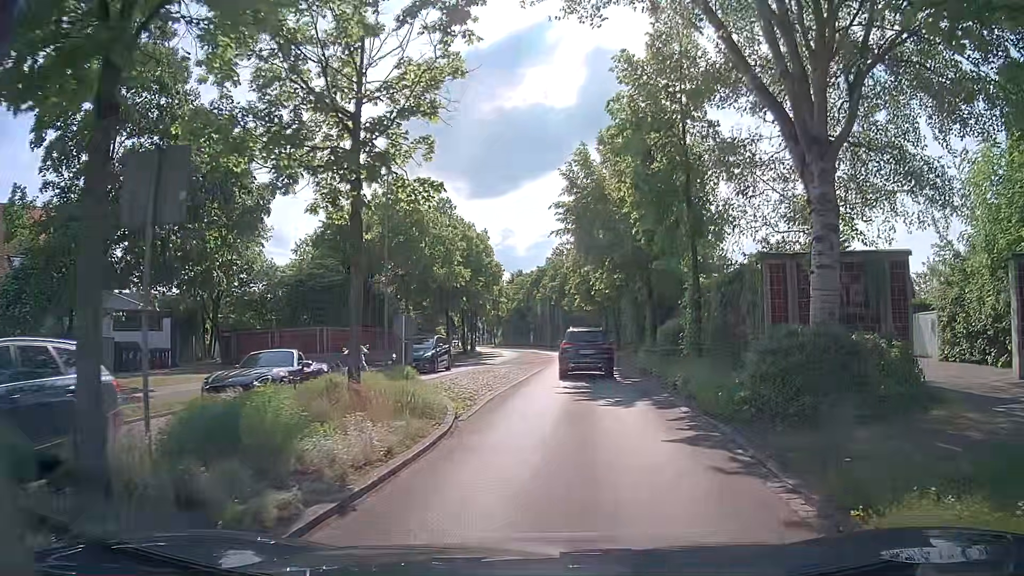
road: tertiary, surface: asphalt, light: Day
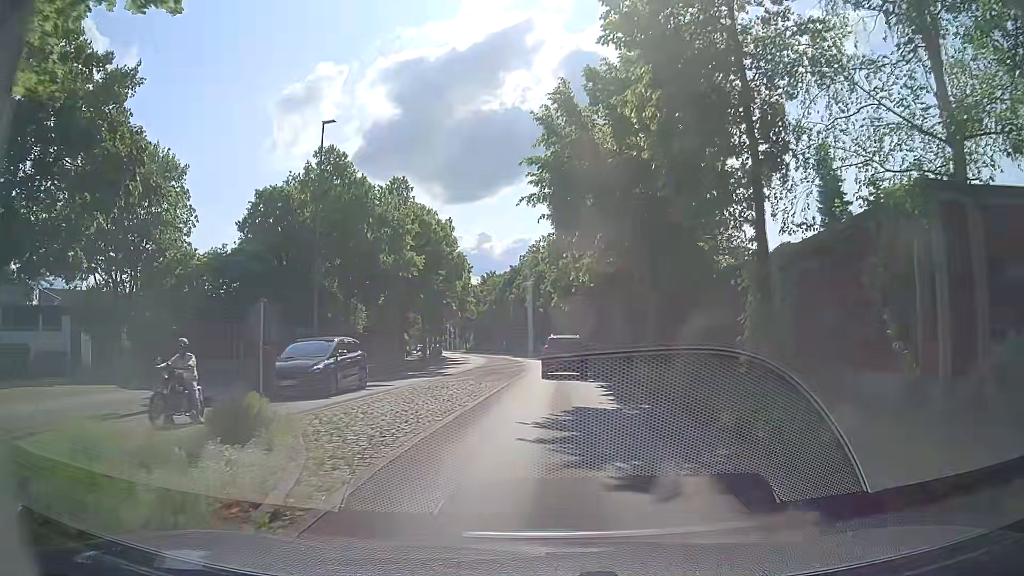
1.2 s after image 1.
(+0.1, +7.4) m; +1°
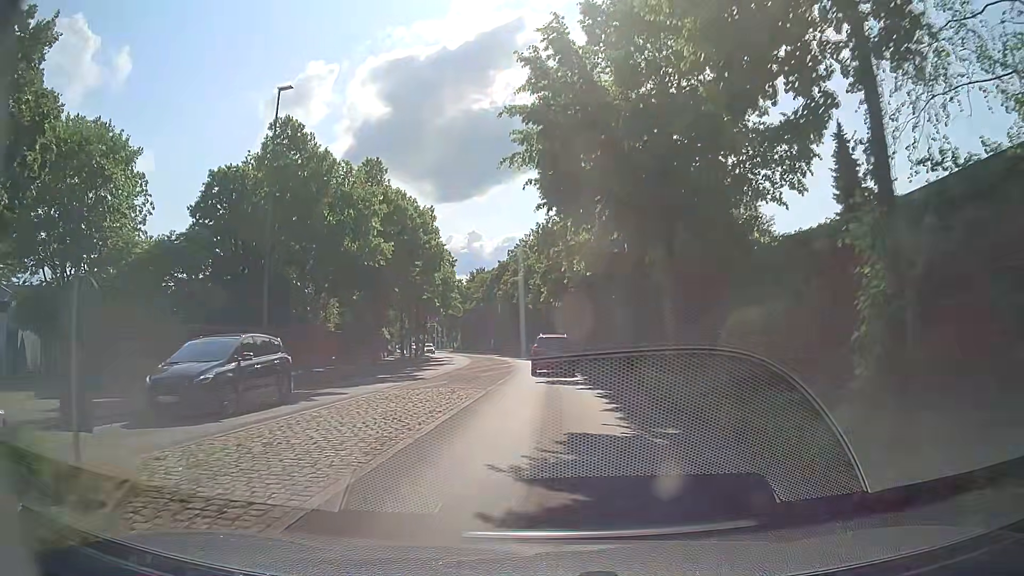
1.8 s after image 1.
(+0.1, +4.3) m; +2°
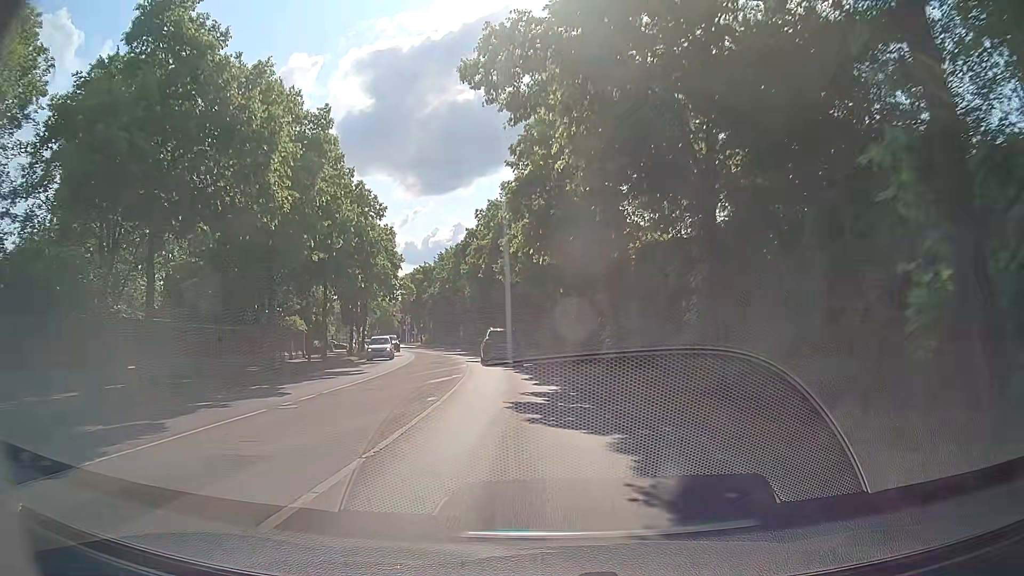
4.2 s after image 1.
(+0.1, +20.7) m; +1°
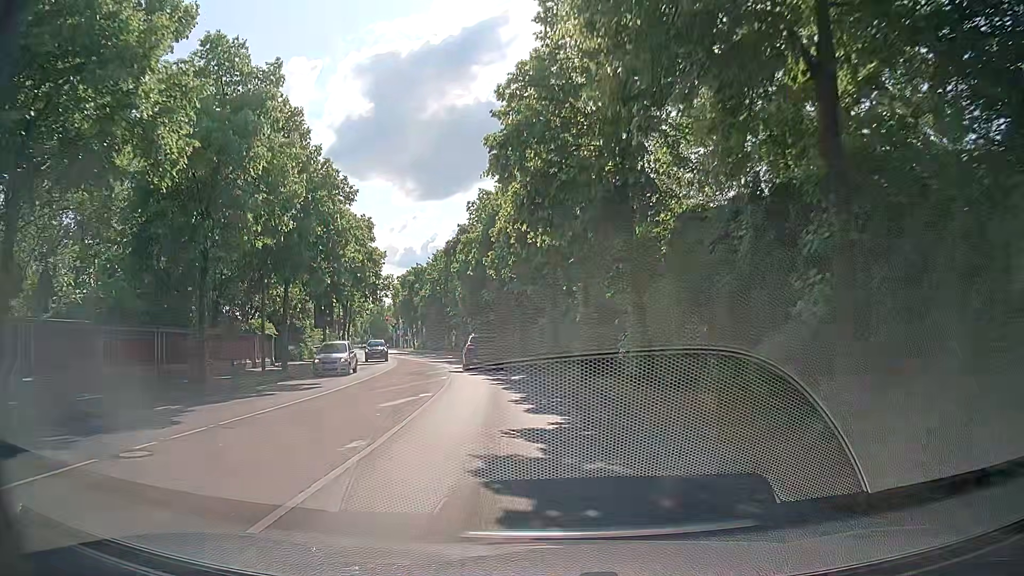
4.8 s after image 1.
(0.0, +5.6) m; 0°
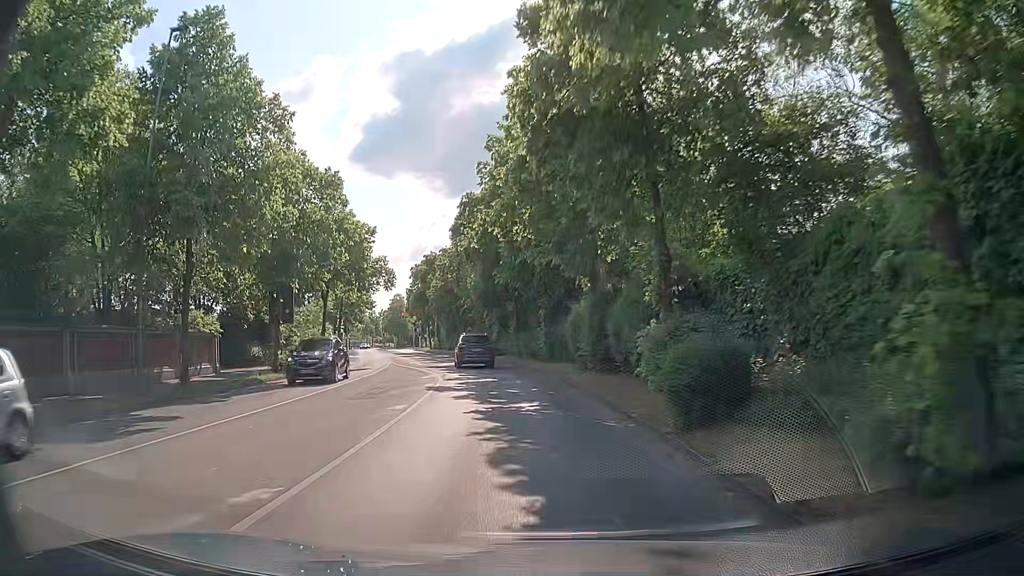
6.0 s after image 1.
(-0.2, +11.4) m; -3°
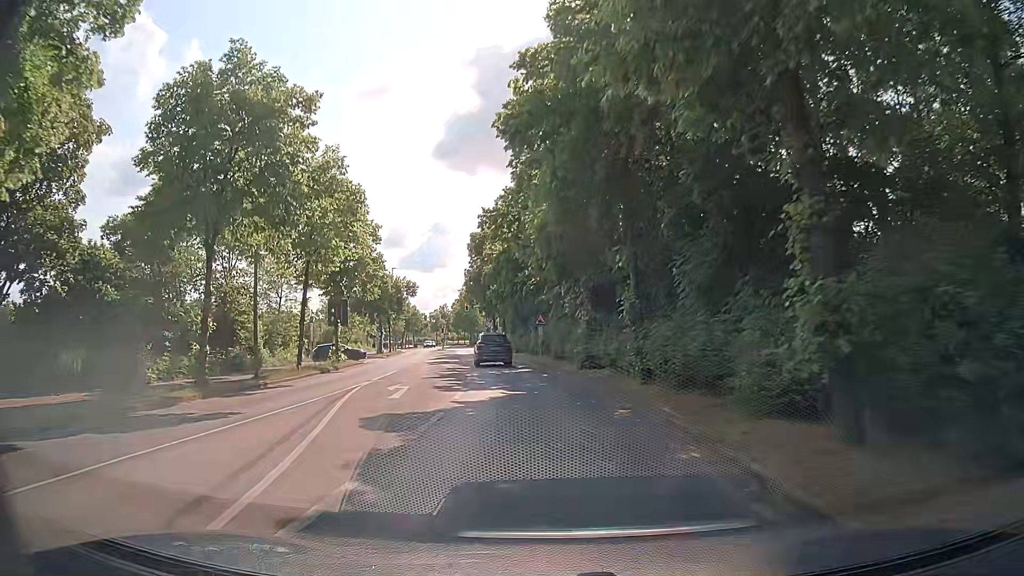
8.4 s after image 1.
(-1.4, +24.0) m; -7°
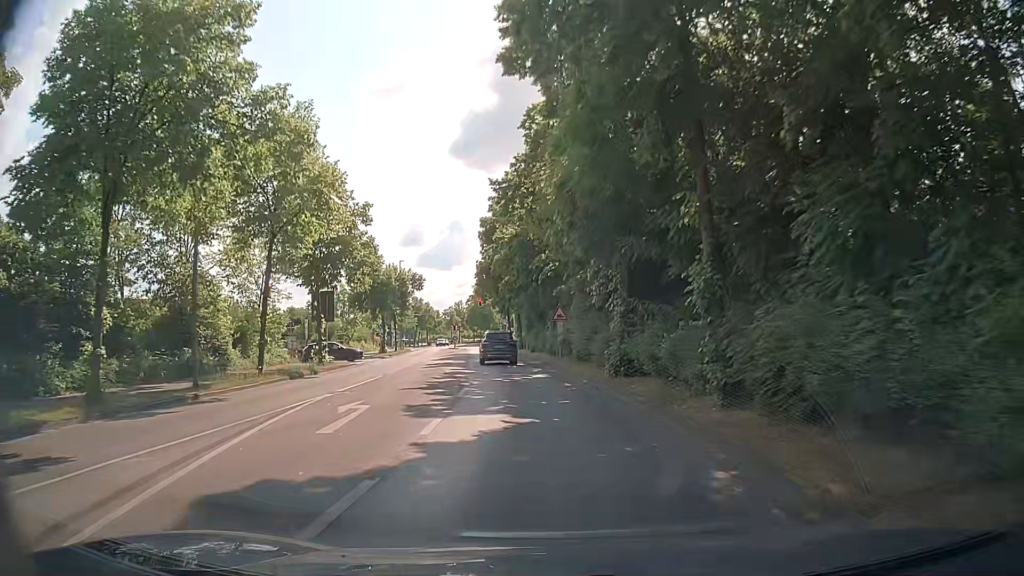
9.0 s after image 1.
(0.0, +6.1) m; -1°
